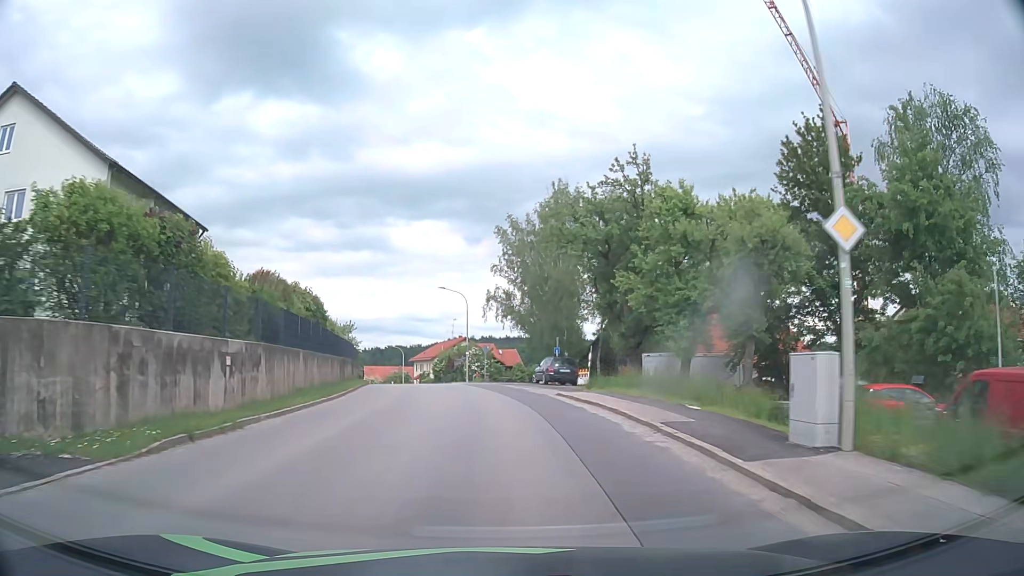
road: tertiary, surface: asphalt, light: Day
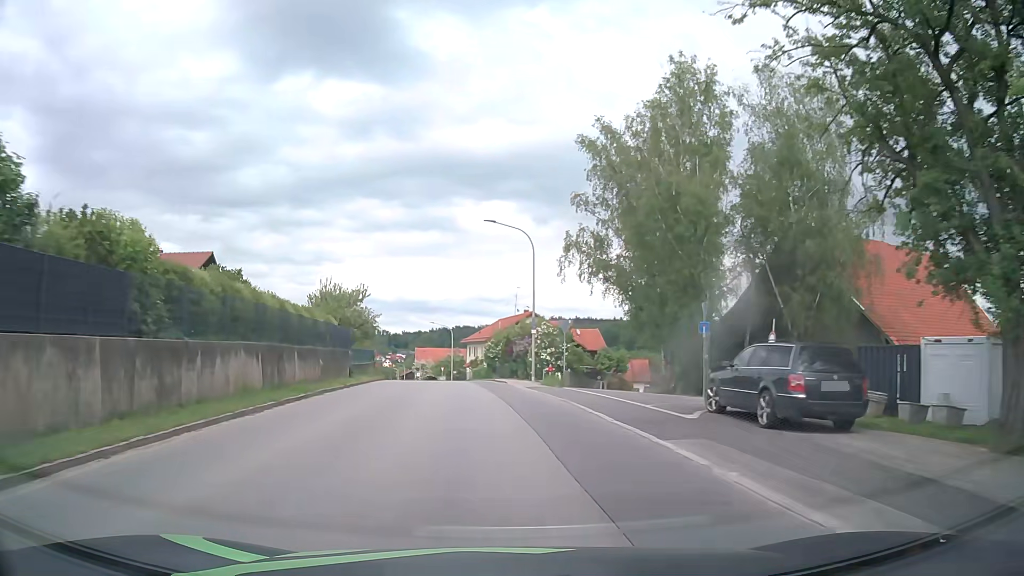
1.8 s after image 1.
(-1.1, +24.1) m; -6°
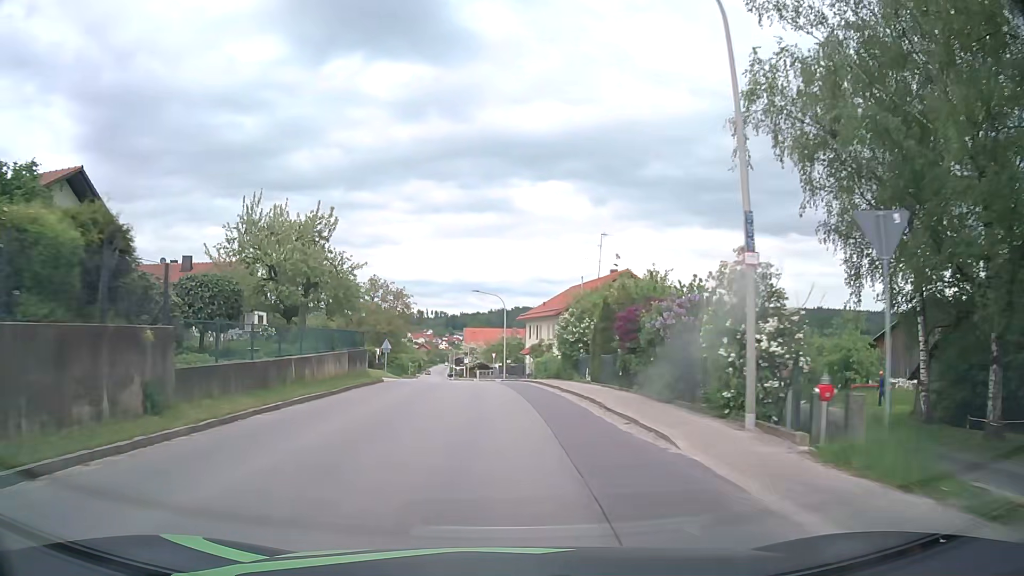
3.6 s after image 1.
(-1.2, +24.4) m; -5°
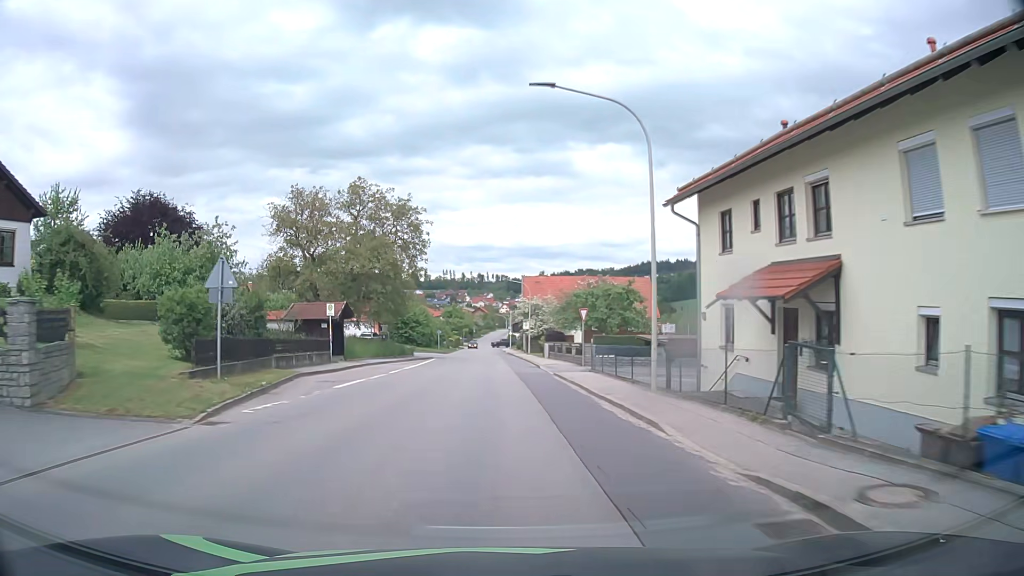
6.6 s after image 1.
(-2.1, +41.3) m; -5°
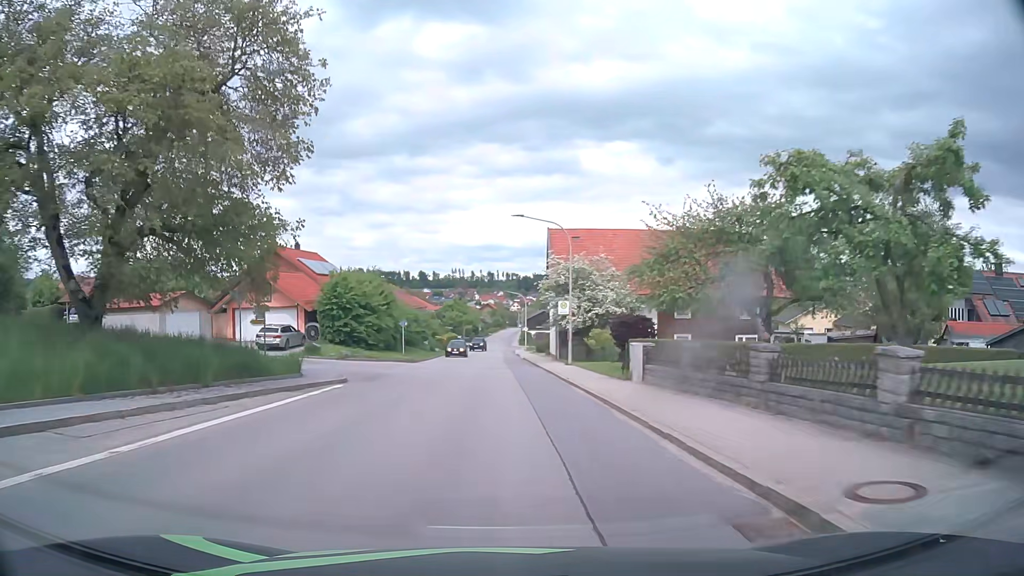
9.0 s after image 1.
(-0.4, +32.7) m; -1°
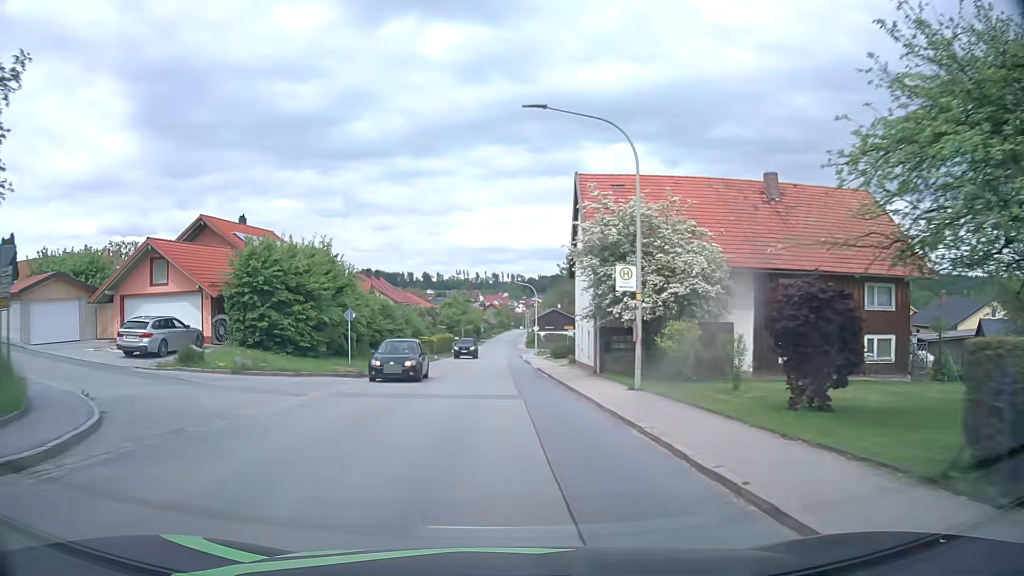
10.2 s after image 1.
(-0.1, +15.9) m; 0°
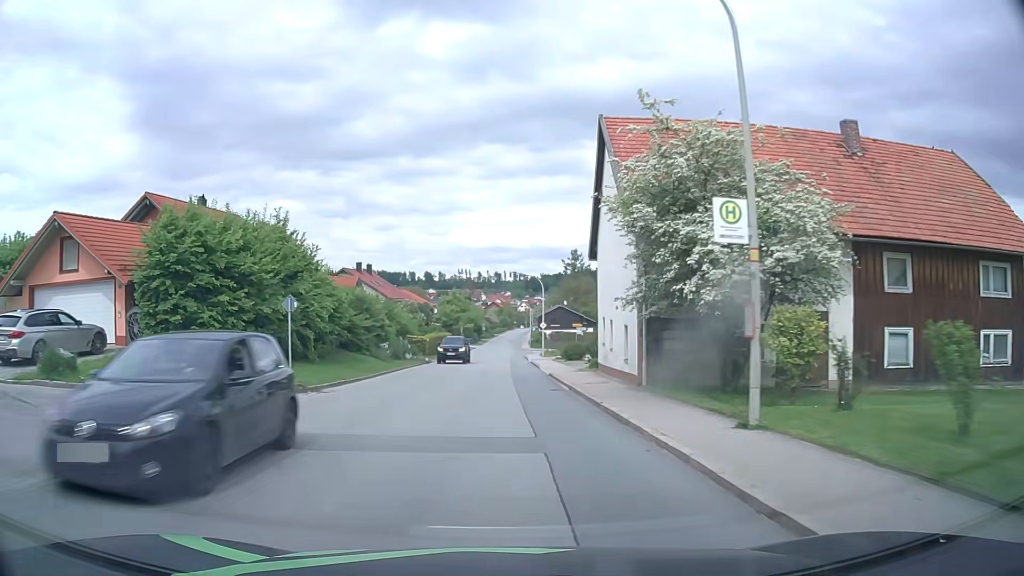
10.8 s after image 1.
(-0.1, +7.9) m; -1°
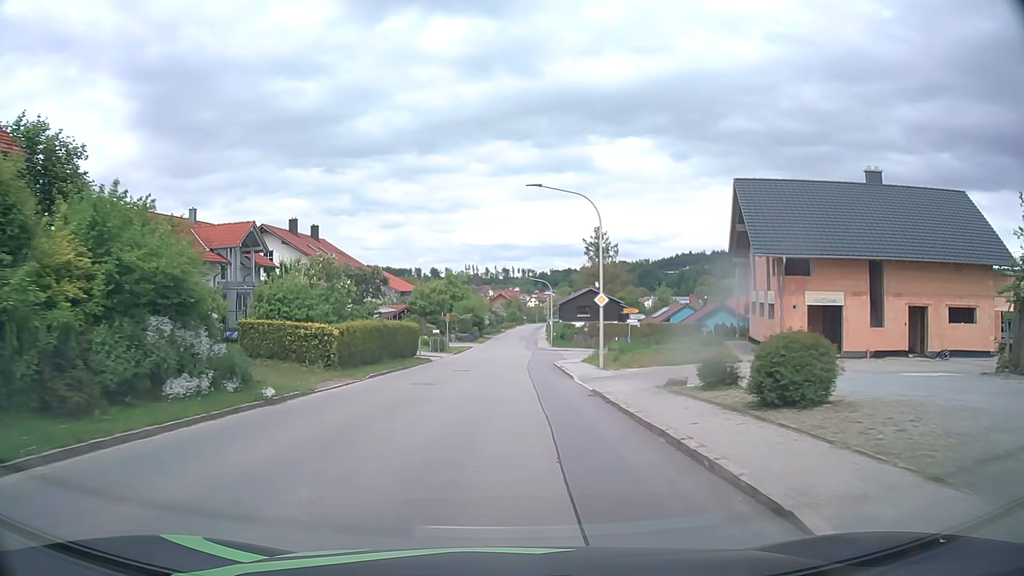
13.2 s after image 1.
(0.0, +31.7) m; -1°
(0, +10) (0, +20) (0, +30) (0, +40) (0, +50) (+1, +60) (+1, +70) (+1, +80) (+1, +90) (+2, +100) m
